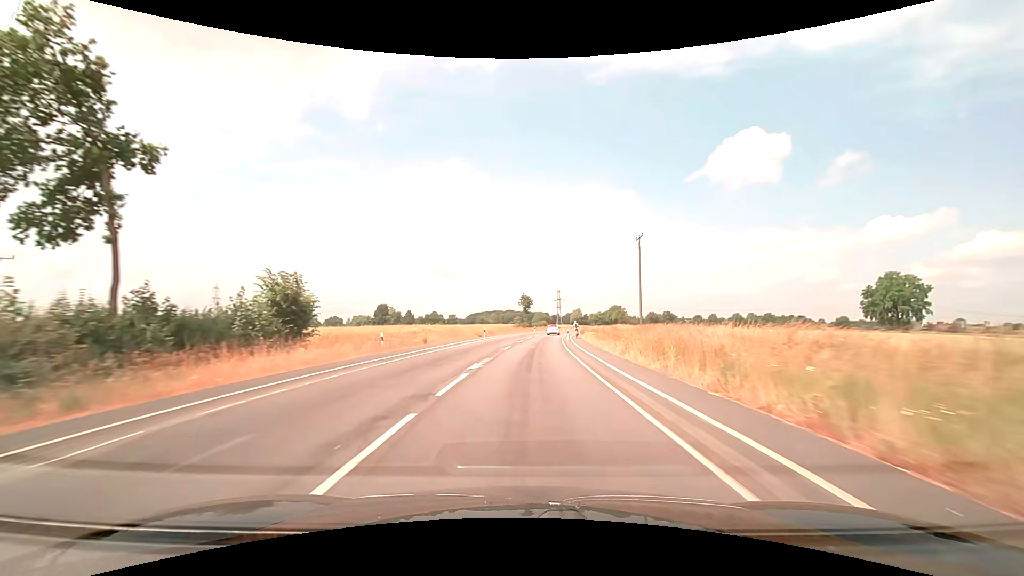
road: secondary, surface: asphalt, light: Day
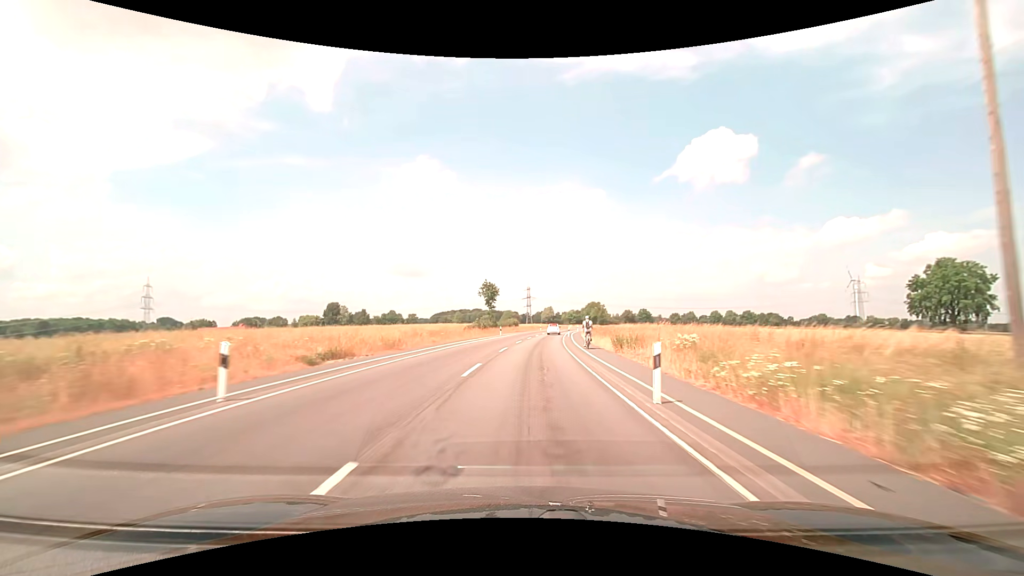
(+1.3, +38.5) m; +4°
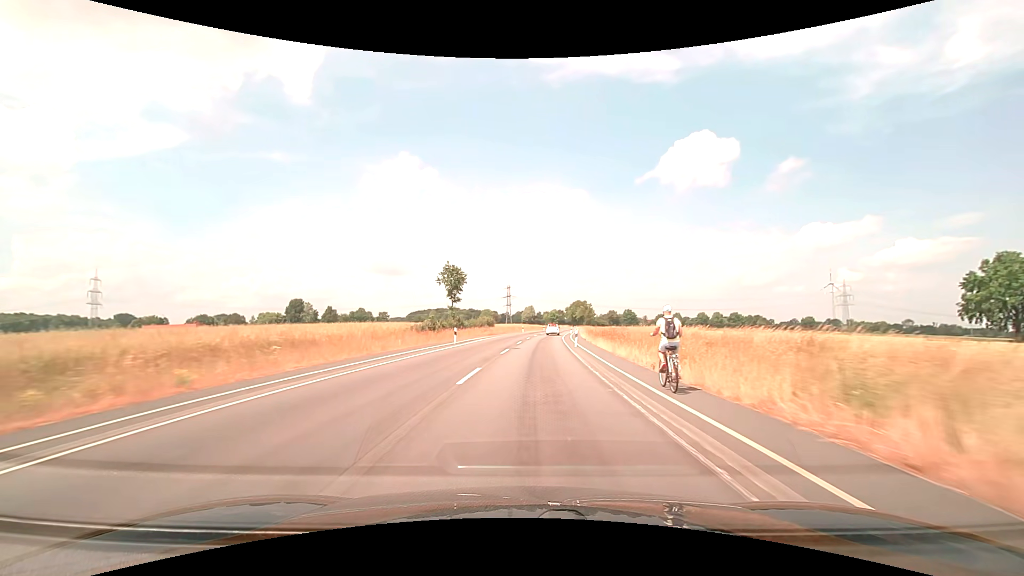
(+0.4, +25.7) m; +2°
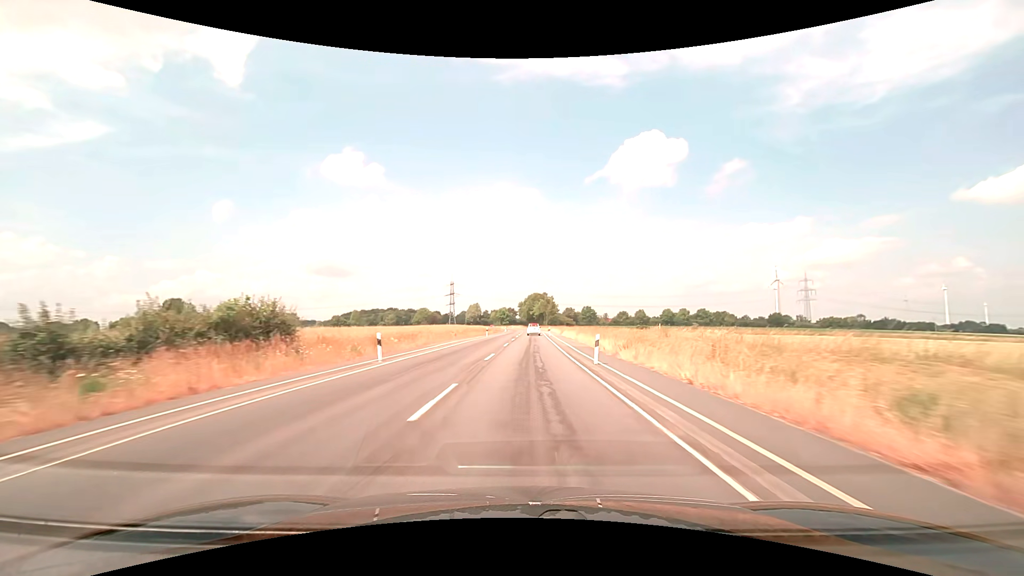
(+3.3, +64.1) m; +6°
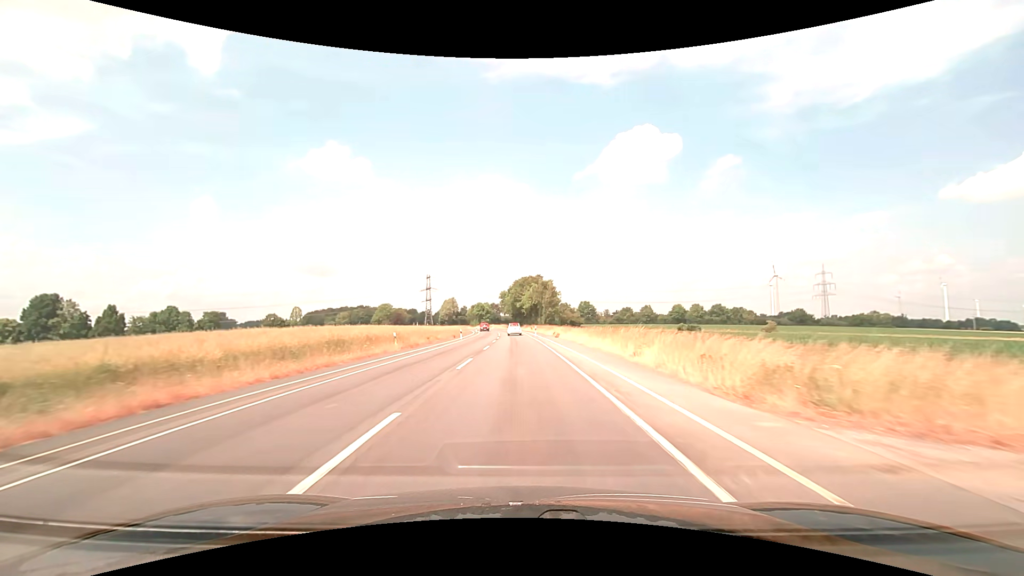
(+1.2, +64.2) m; +1°
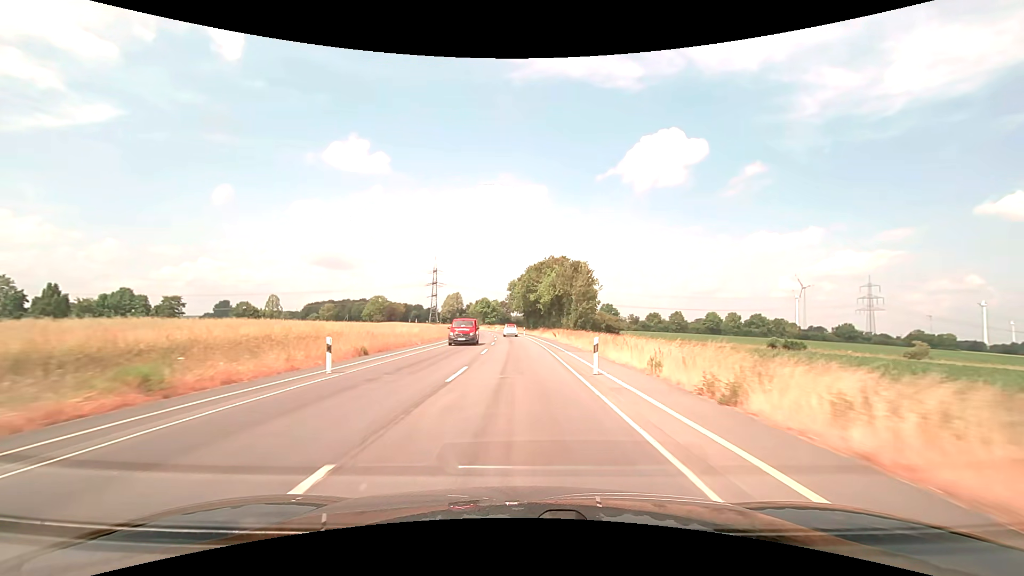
(-0.4, +38.6) m; -1°
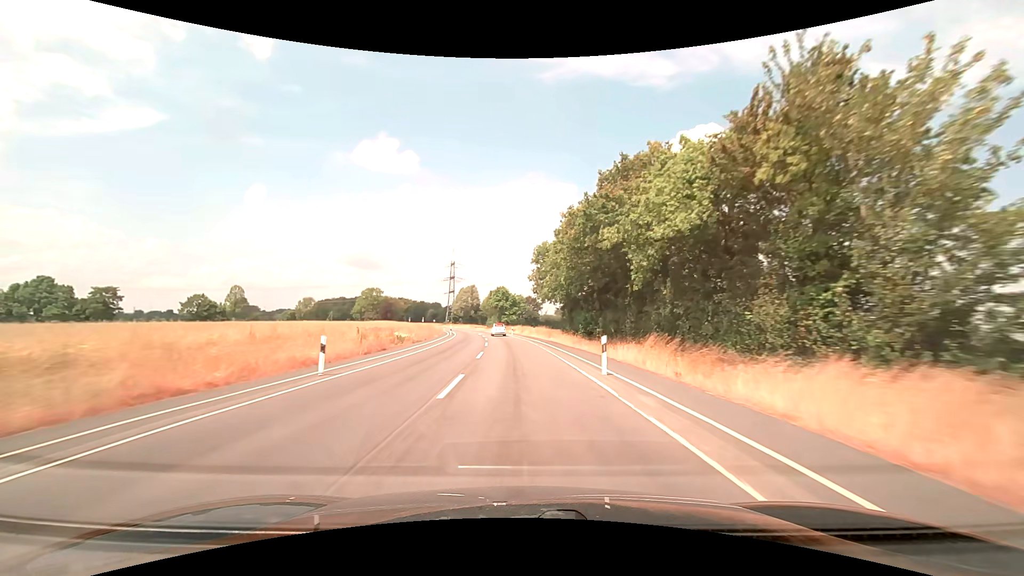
(-1.2, +51.5) m; -3°
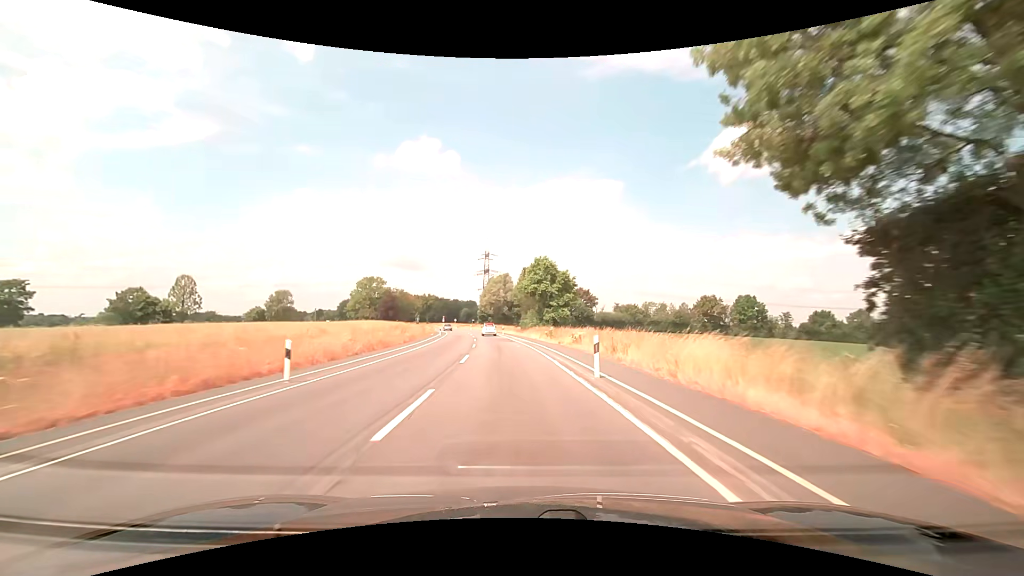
(-2.0, +51.4) m; -5°
(0, +10) (0, +20) (-1, +30) (-2, +40) (-3, +50) (-4, +60) (-5, +70) (-7, +80) (-9, +89) (-11, +99) m
